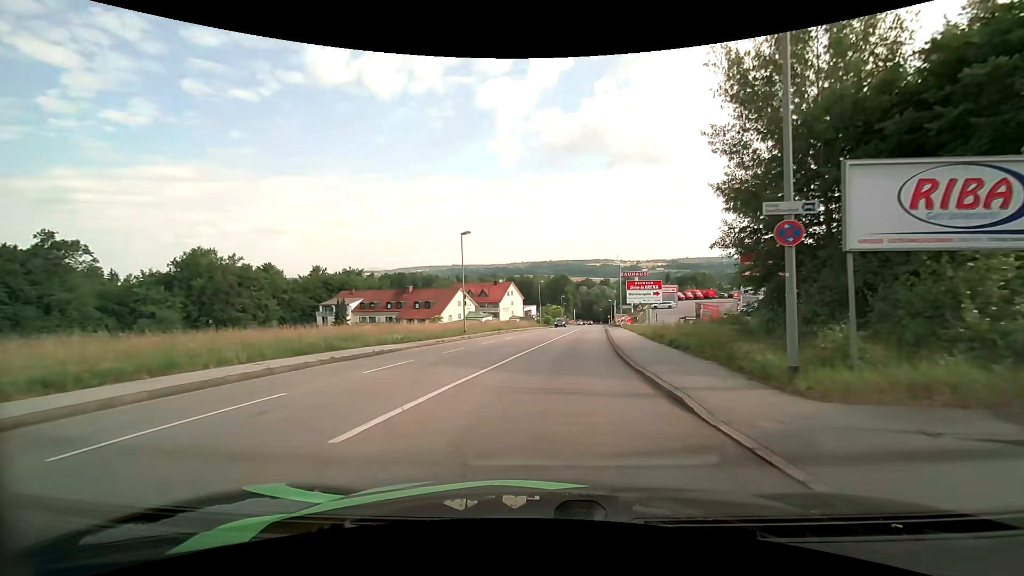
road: tertiary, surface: asphalt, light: Day
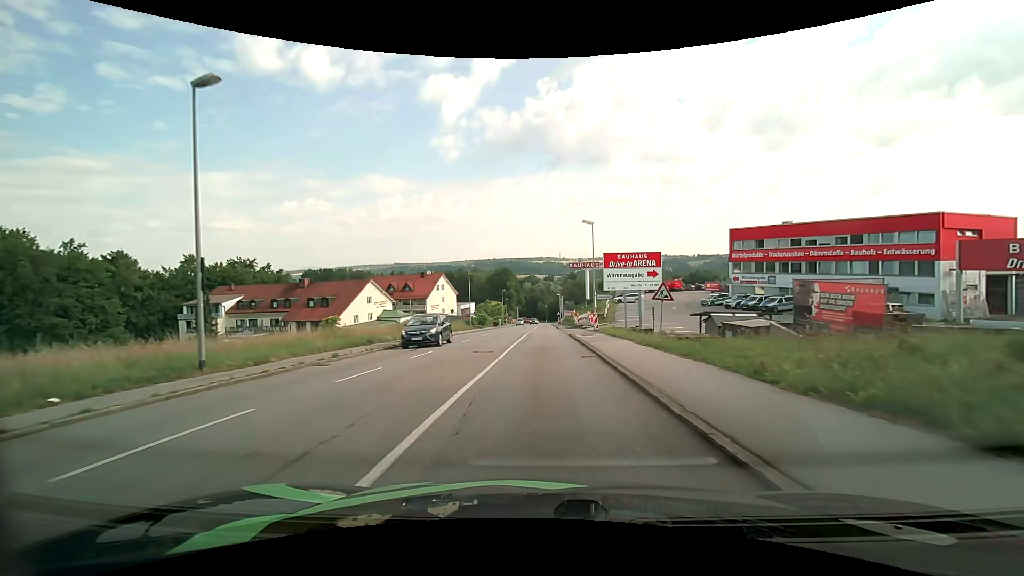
(+1.7, +25.2) m; +6°
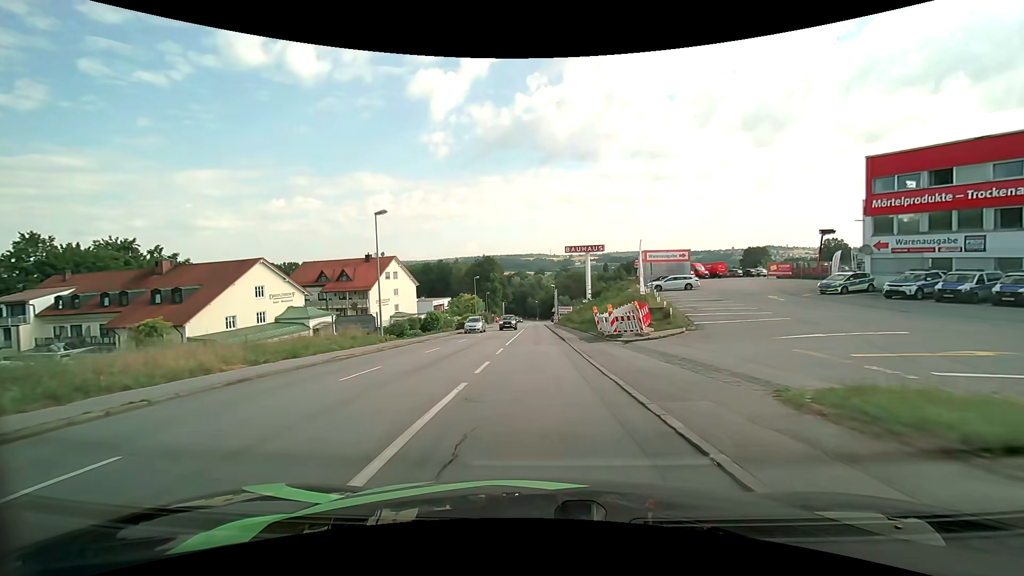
(+0.6, +33.0) m; +1°
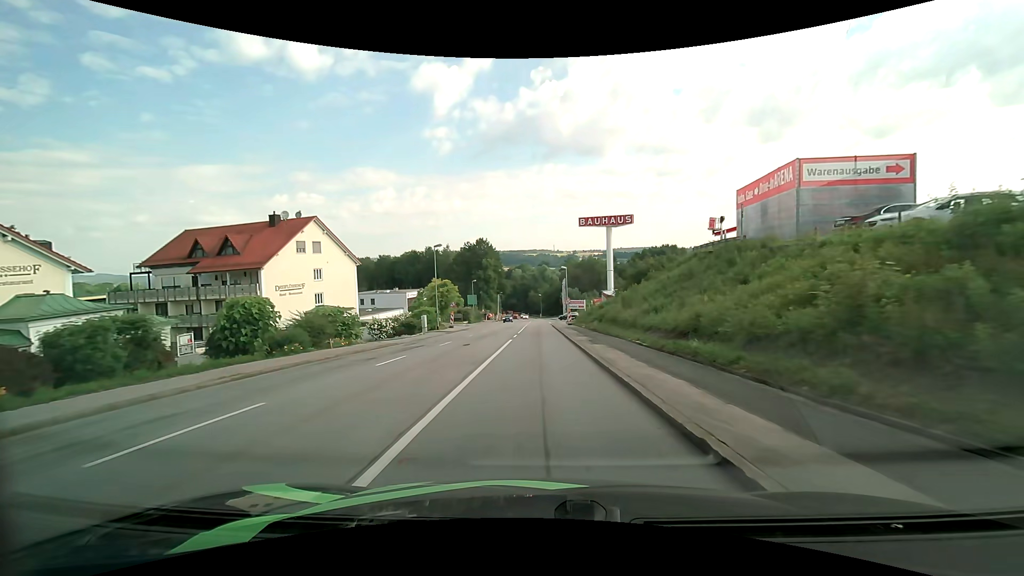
(-0.3, +33.3) m; 0°
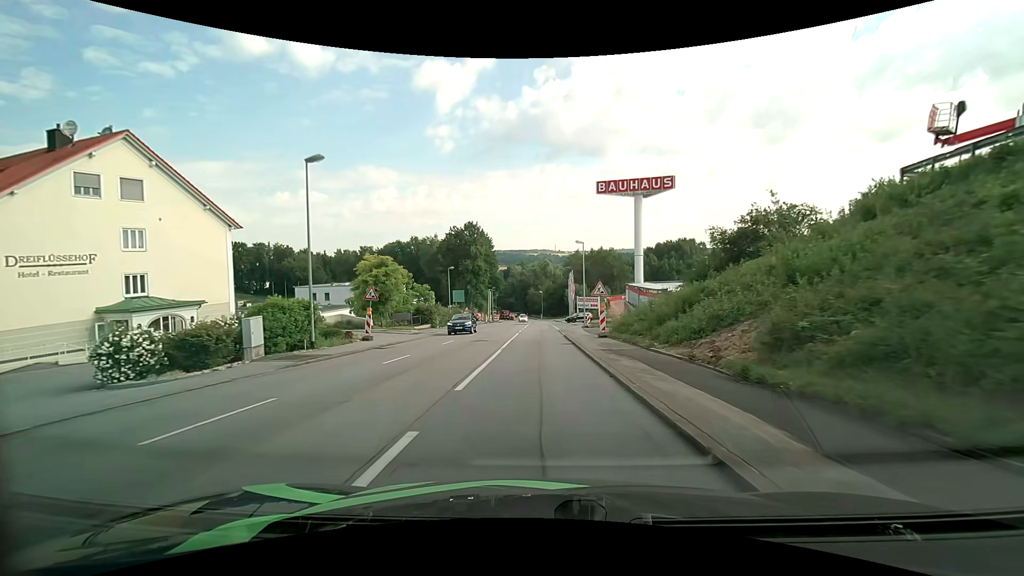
(-0.1, +26.4) m; 0°
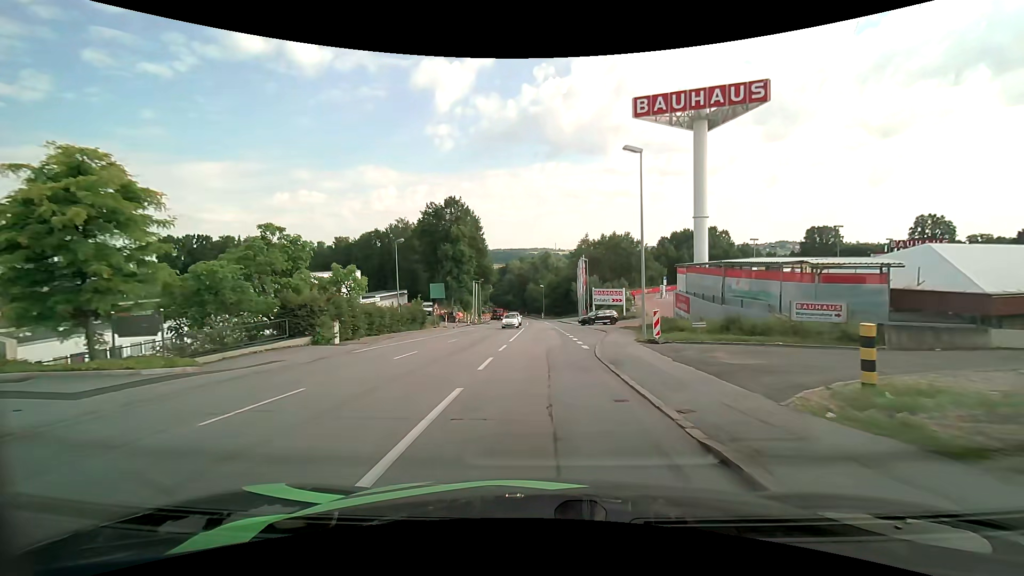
(0.0, +26.1) m; 0°
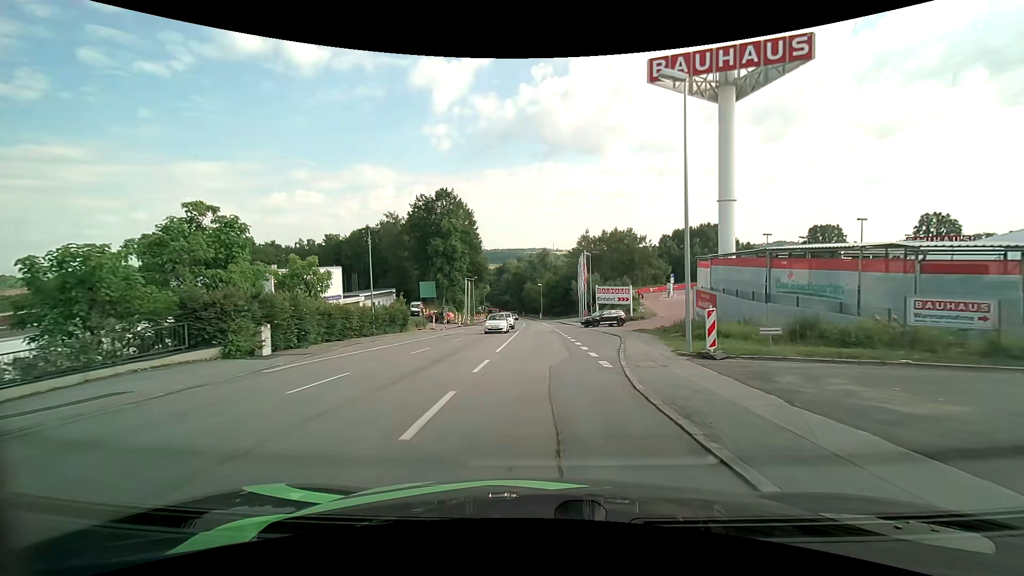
(+0.1, +6.4) m; +1°
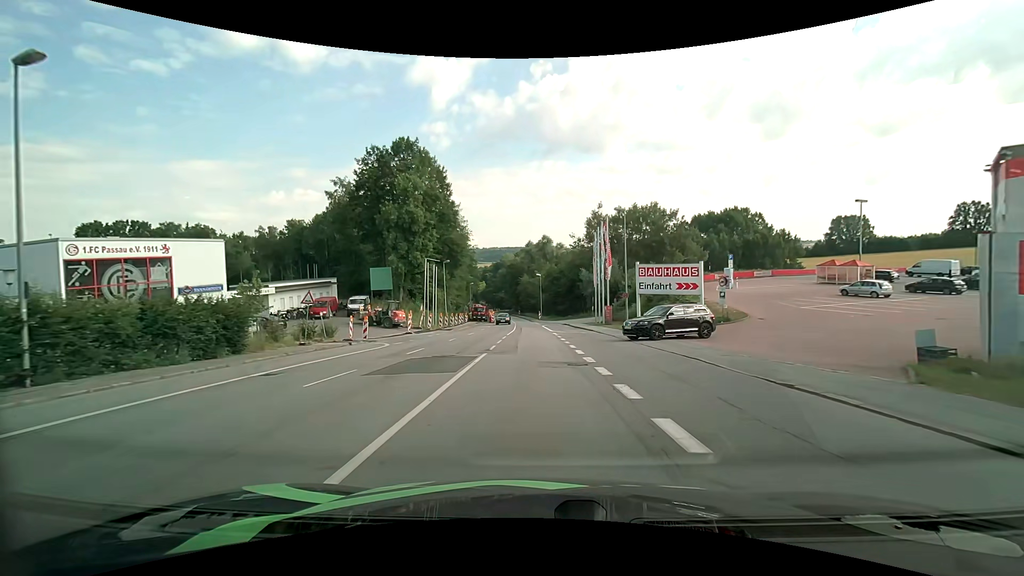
(+0.2, +25.9) m; 0°
(0, +10) (0, +20) (0, +30) (-1, +40) (-1, +50) (-1, +60) (-2, +70) (-2, +80) (-3, +90) (-4, +100) m
